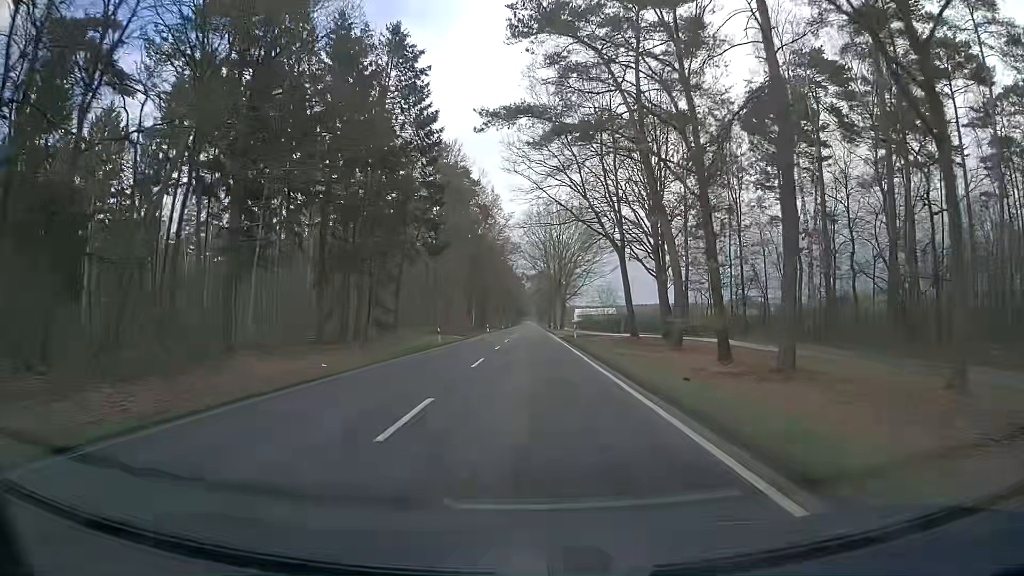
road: secondary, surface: asphalt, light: Day
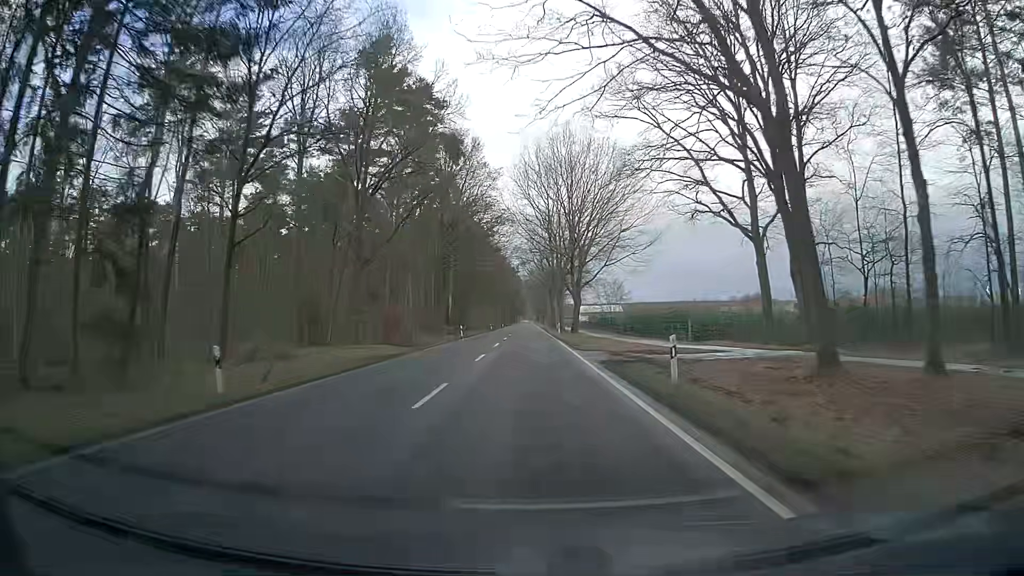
(0.0, +33.2) m; 0°
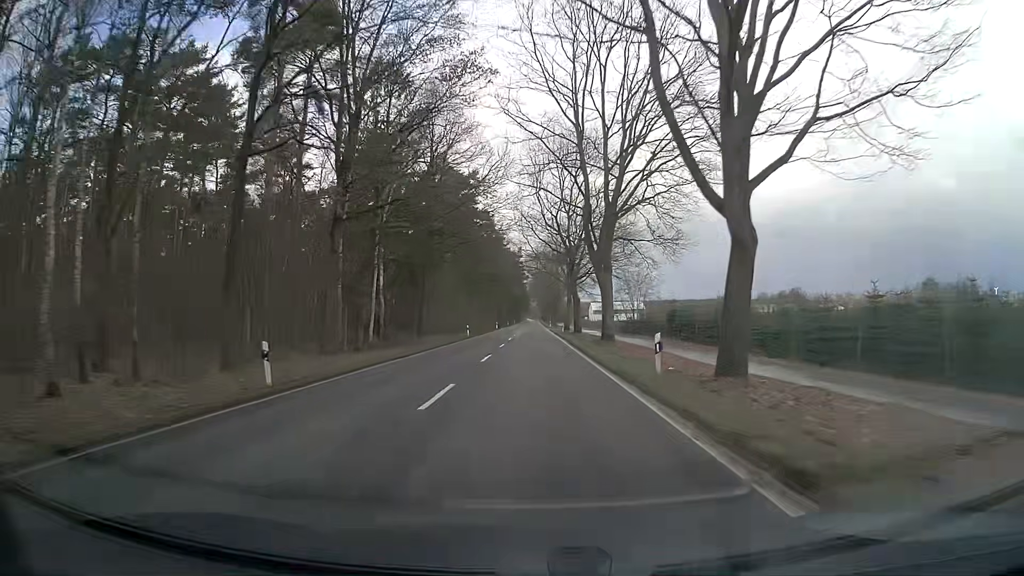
(-0.4, +48.5) m; 0°
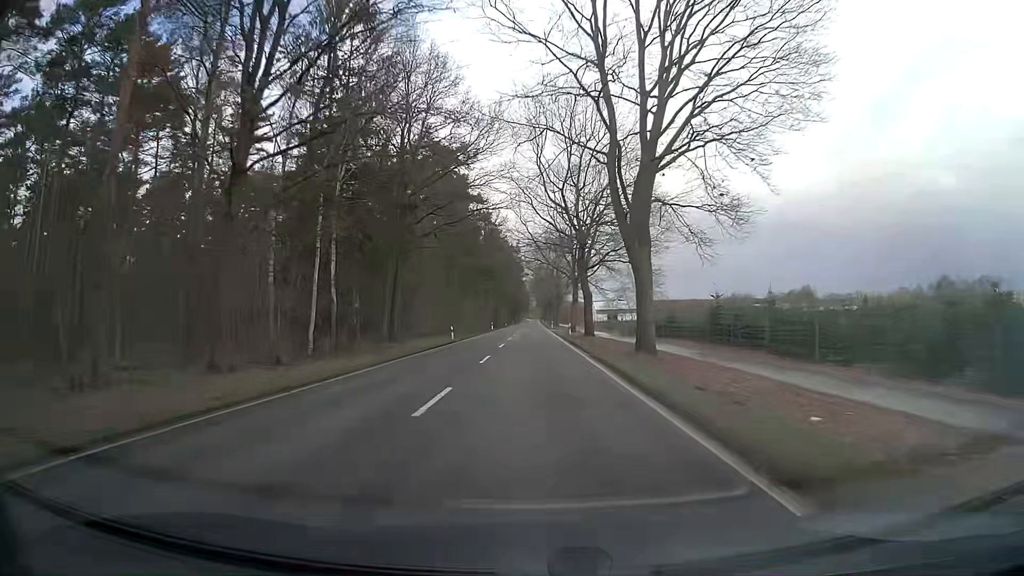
(0.0, +12.9) m; 0°
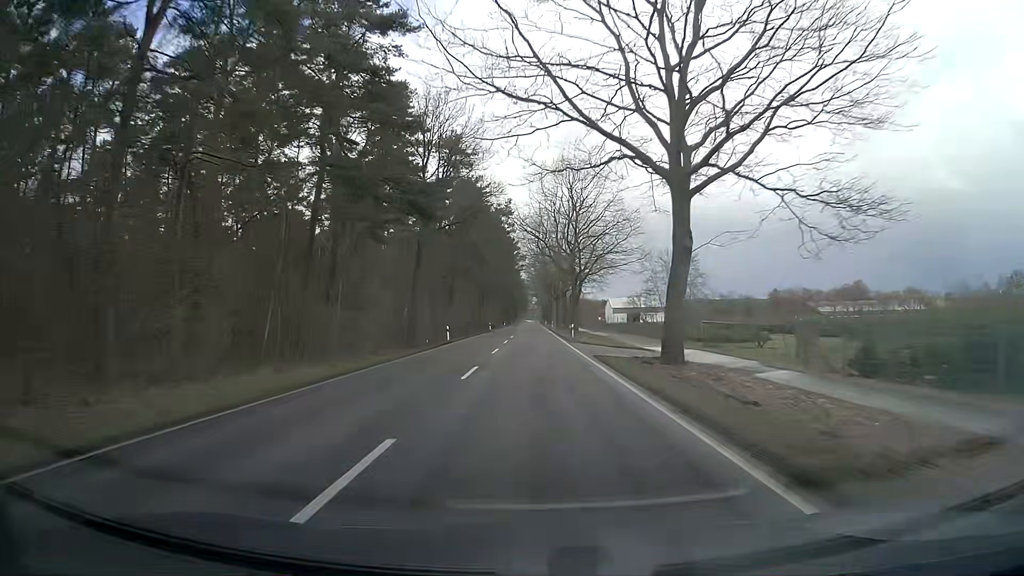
(-0.4, +54.1) m; 0°
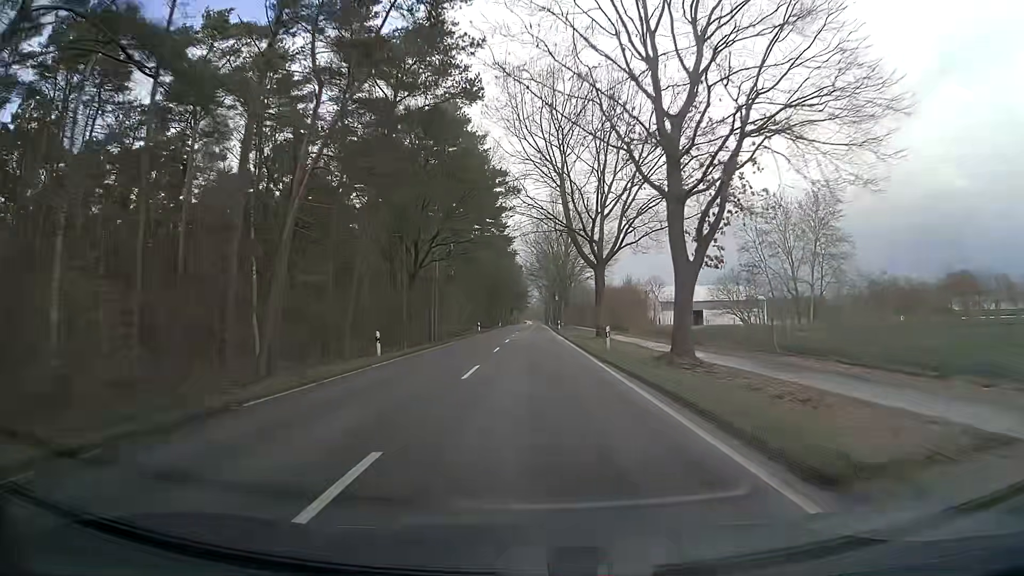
(-0.6, +73.1) m; 0°
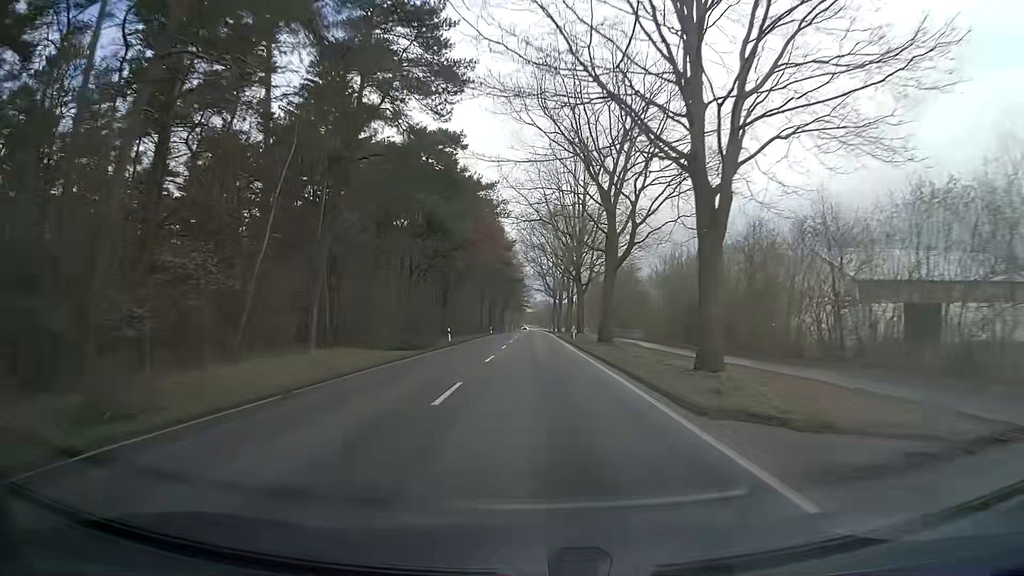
(0.0, +76.6) m; 0°
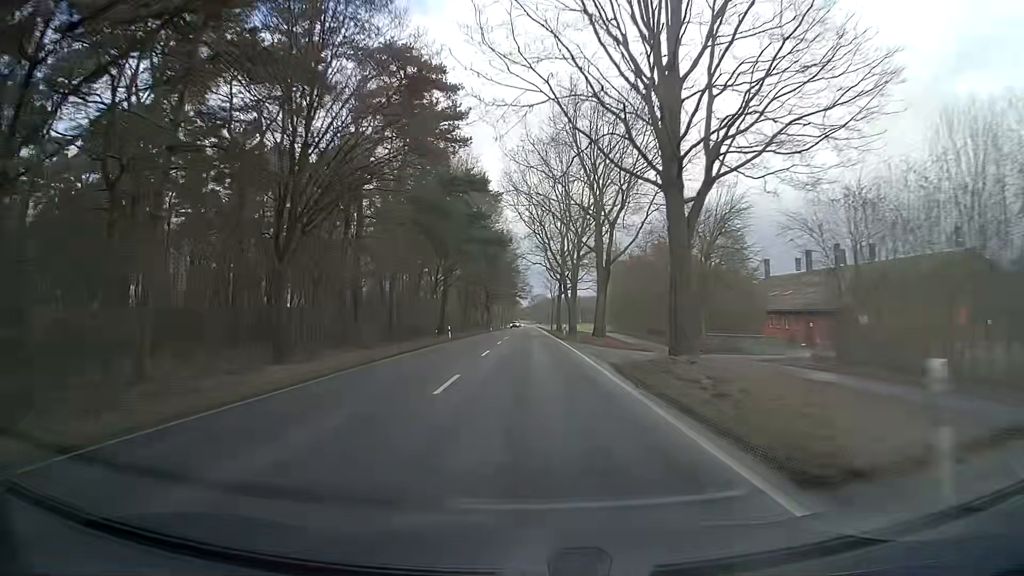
(+0.3, +46.6) m; +1°
(0, +10) (0, +20) (0, +30) (0, +40) (0, +50) (0, +60) (0, +70) (-1, +80) (-1, +90) (-1, +100) m
